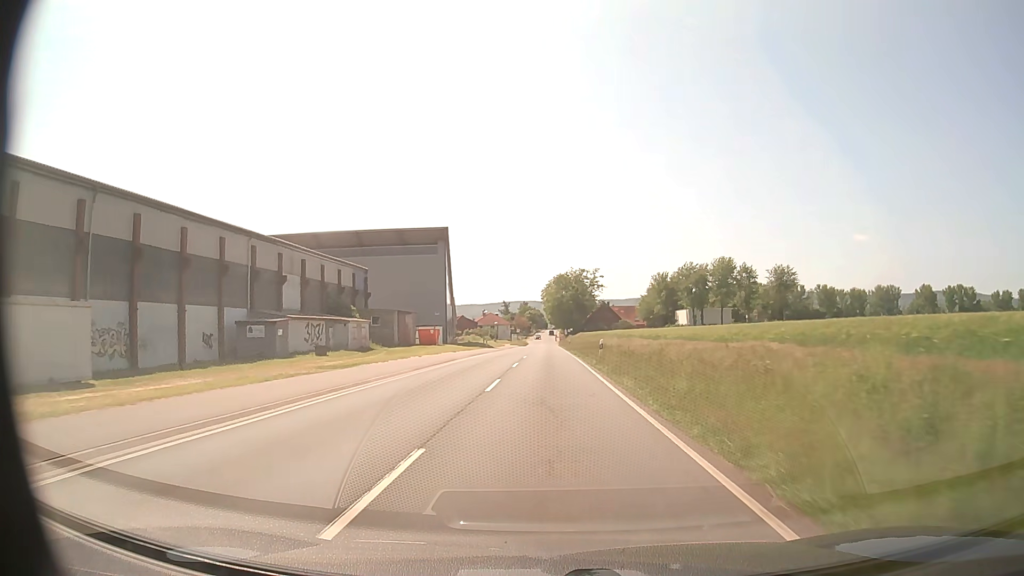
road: secondary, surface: asphalt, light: Day
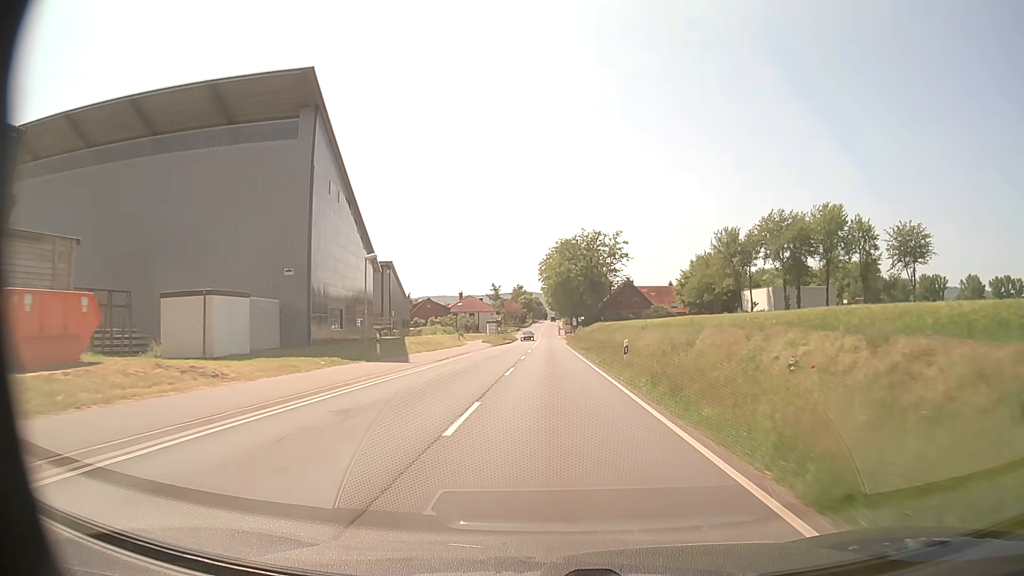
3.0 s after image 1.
(0.0, +55.9) m; 0°
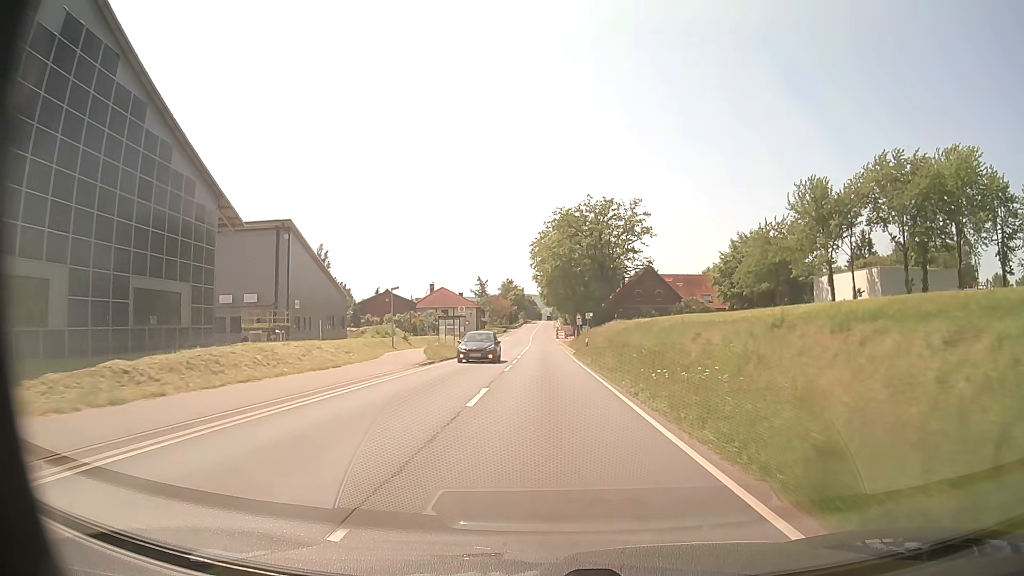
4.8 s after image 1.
(+0.1, +32.7) m; 0°
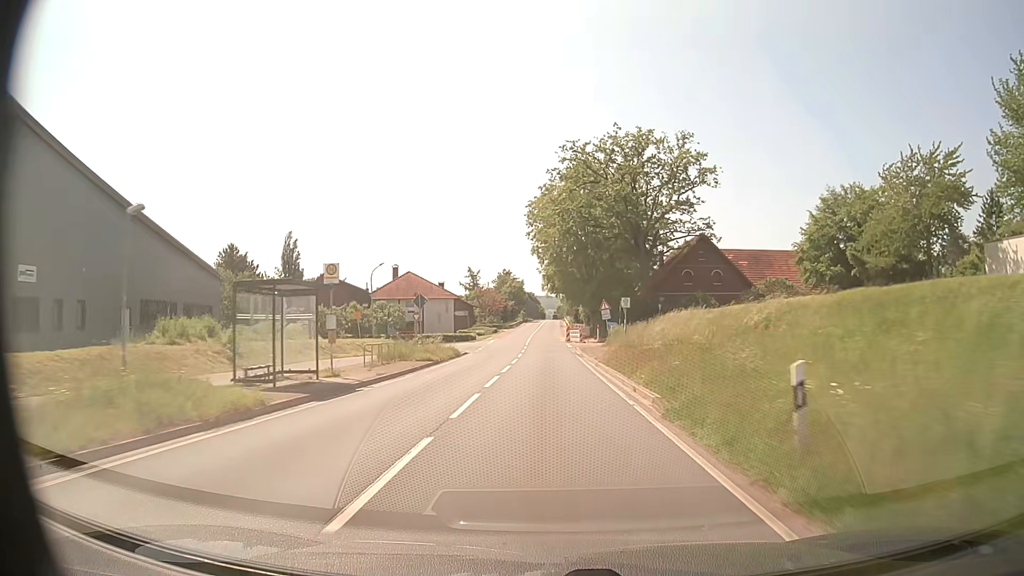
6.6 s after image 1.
(-0.1, +32.8) m; 0°
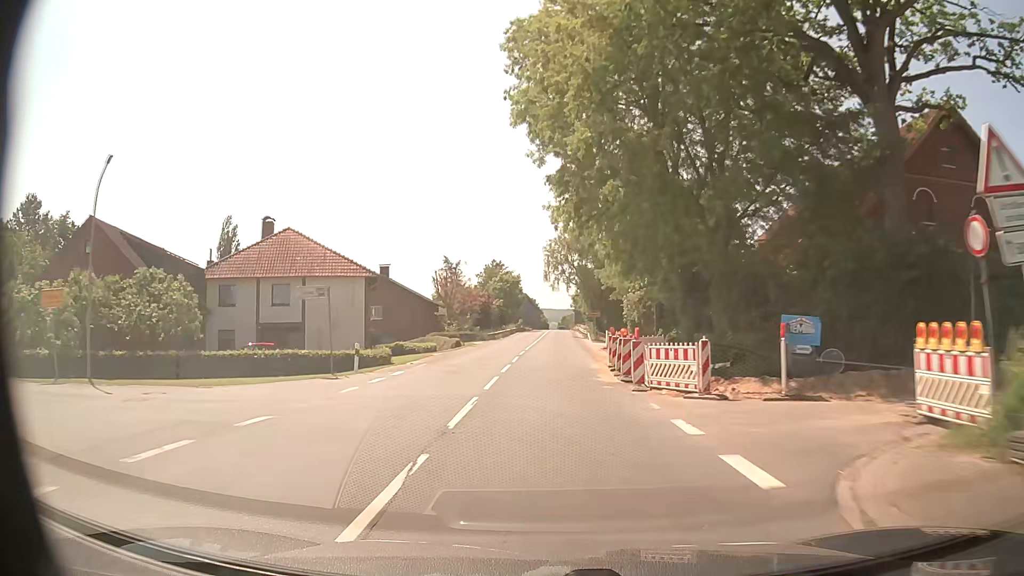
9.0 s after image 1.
(-0.3, +44.3) m; 0°
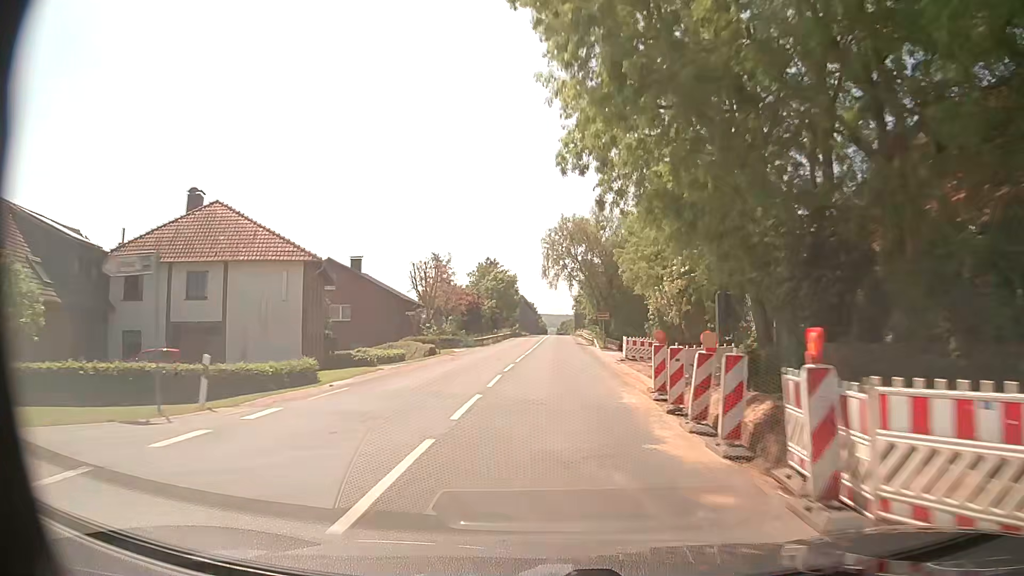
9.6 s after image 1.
(0.0, +11.0) m; 0°
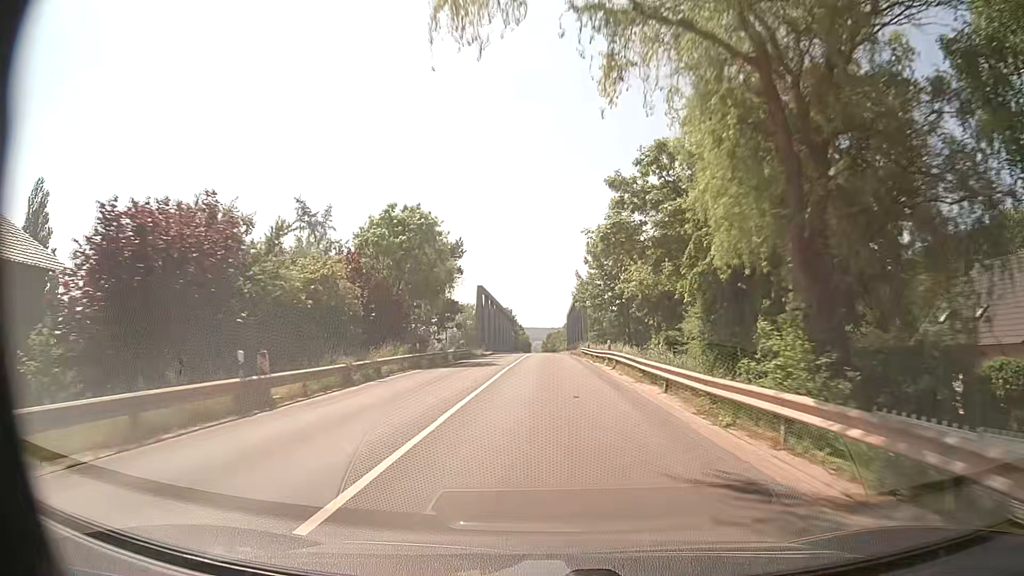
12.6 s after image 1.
(+0.8, +55.2) m; +2°
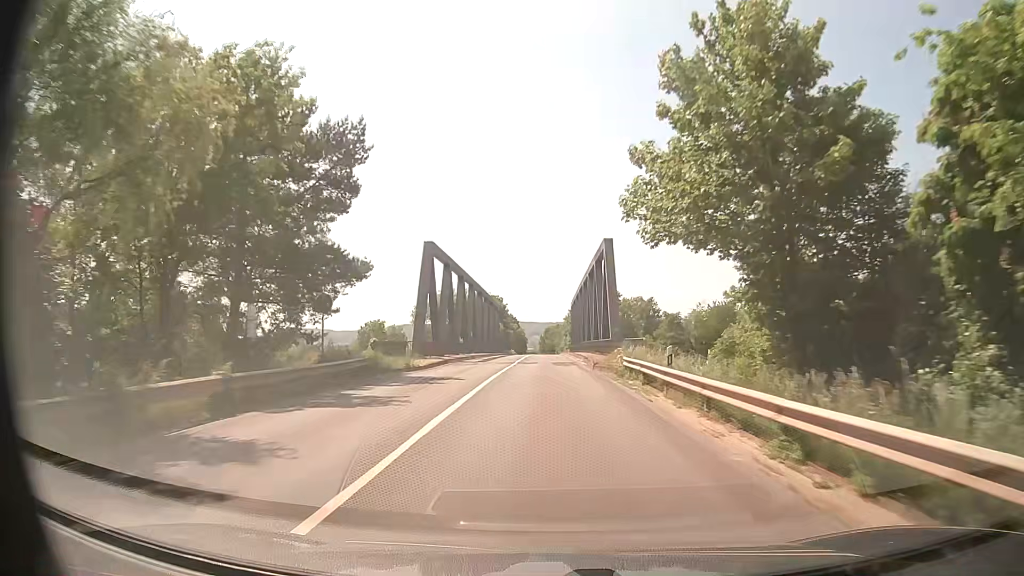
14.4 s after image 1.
(-0.2, +32.8) m; 0°
(0, +10) (0, +20) (0, +30) (0, +40) (0, +50) (0, +60) (0, +70) (0, +80) (0, +90) (0, +100) m
